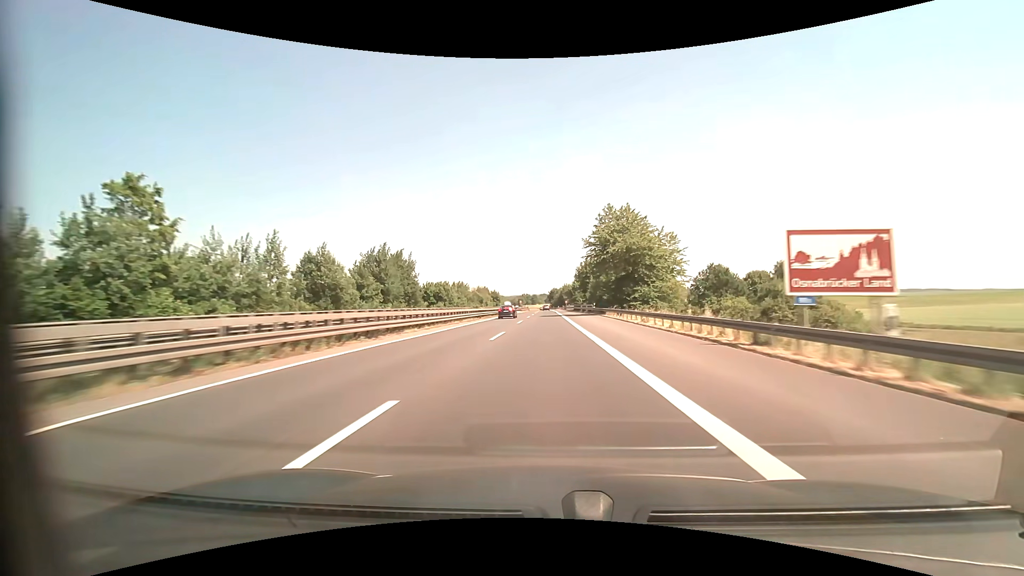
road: motorway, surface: asphalt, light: Day
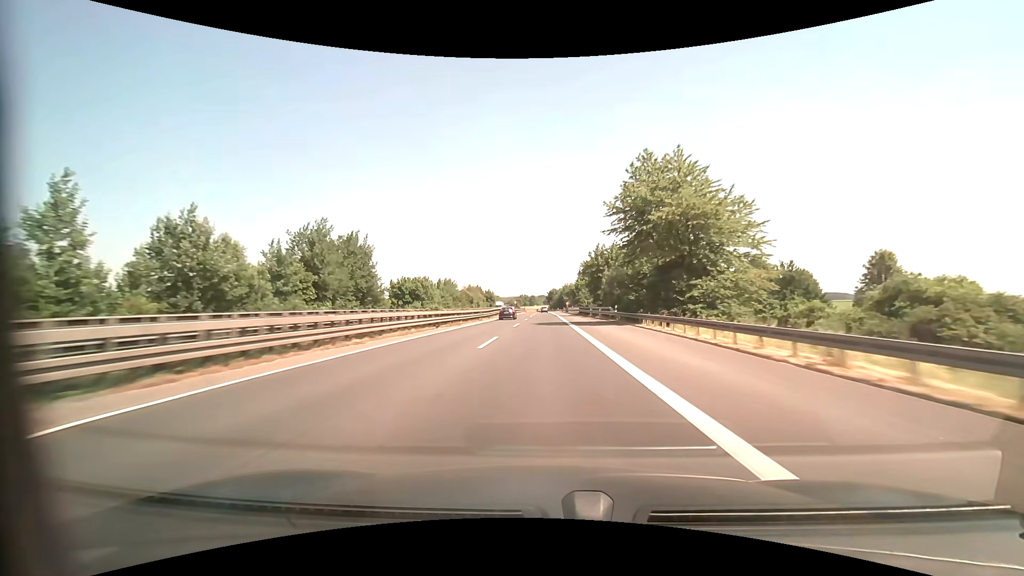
(0.0, +20.8) m; 0°
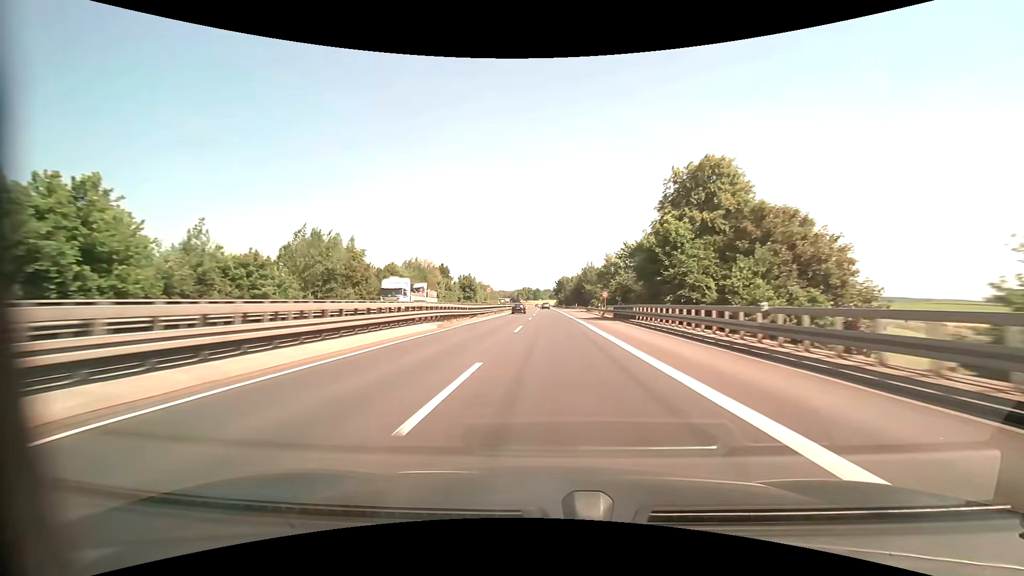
(-0.4, +82.6) m; -1°
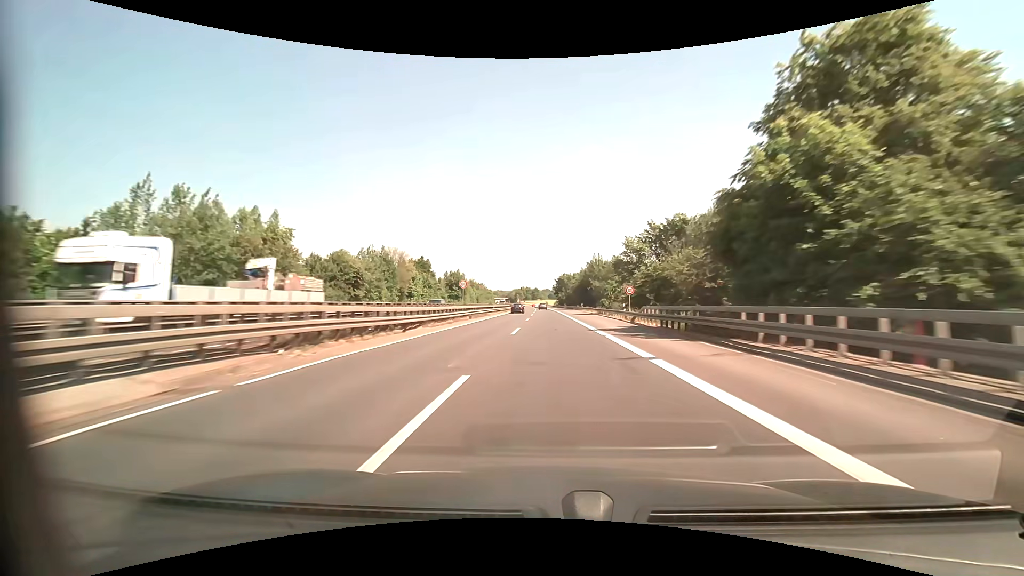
(+0.1, +20.0) m; 0°
(0, +10) (0, +20) (0, +30) (0, +40) (0, +50) (0, +60) (0, +70) (0, +80) (0, +90) (-1, +100) m
